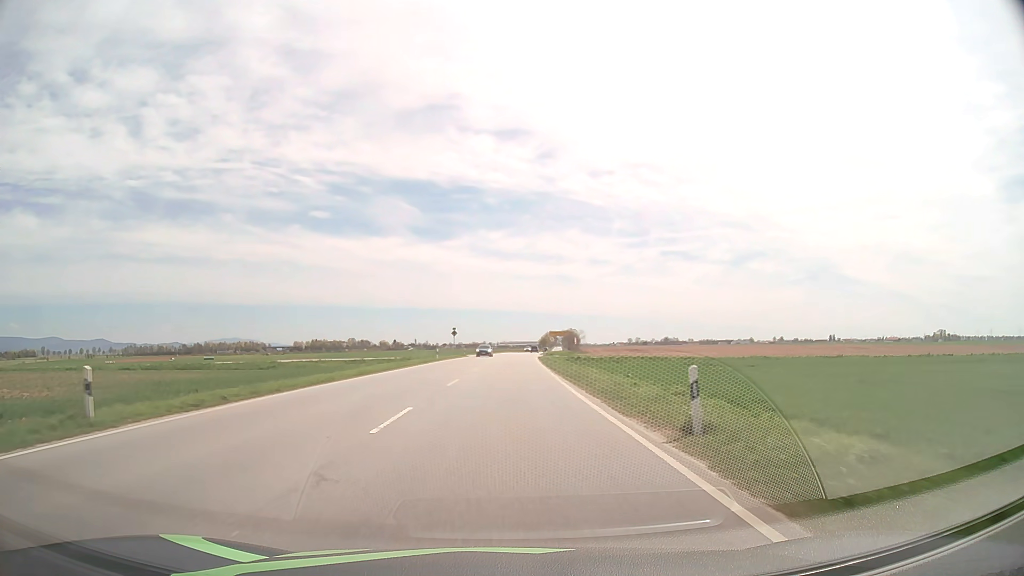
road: primary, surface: asphalt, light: Day
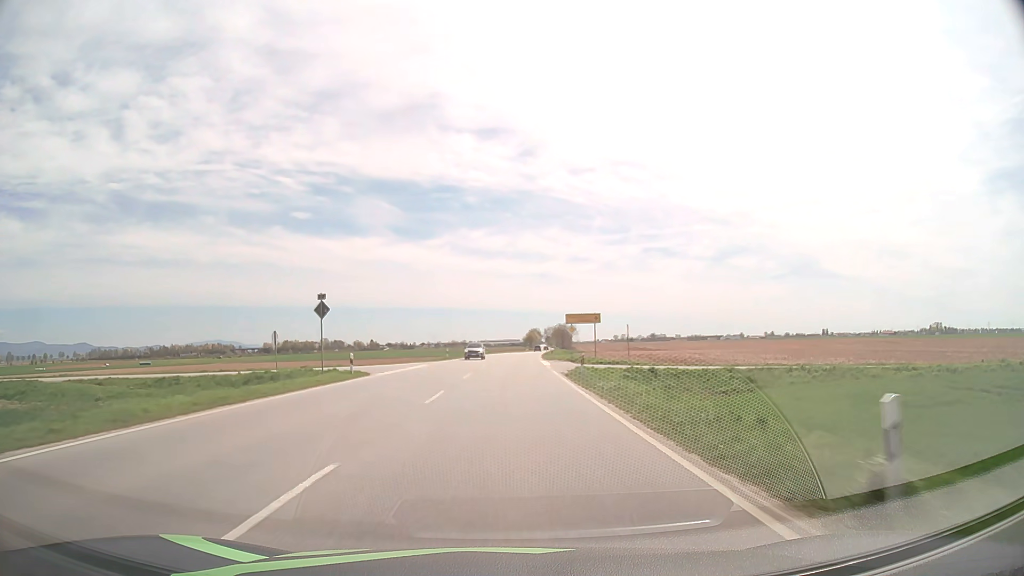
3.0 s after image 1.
(+0.7, +55.0) m; +2°
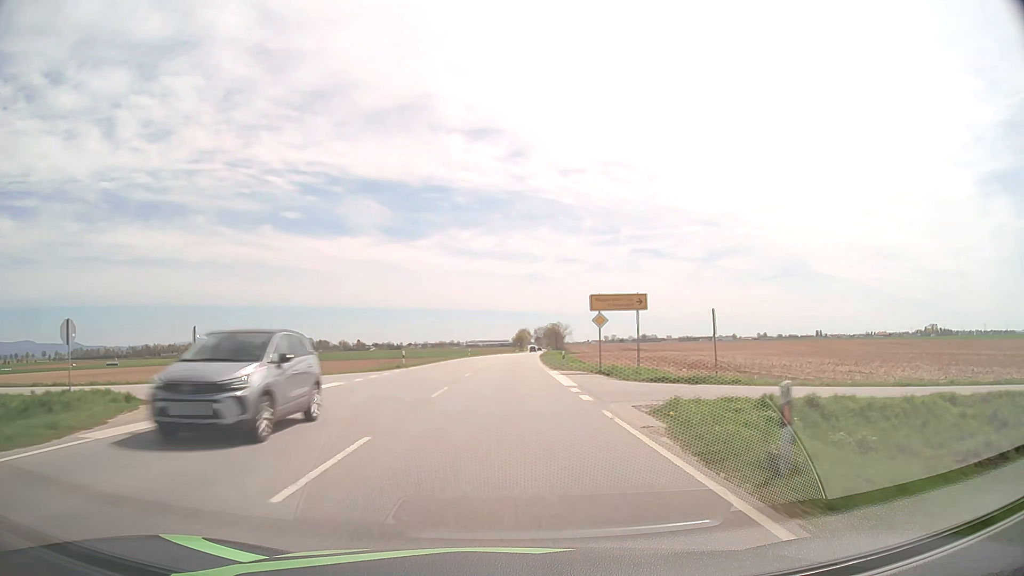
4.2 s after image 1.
(+0.2, +21.8) m; +1°
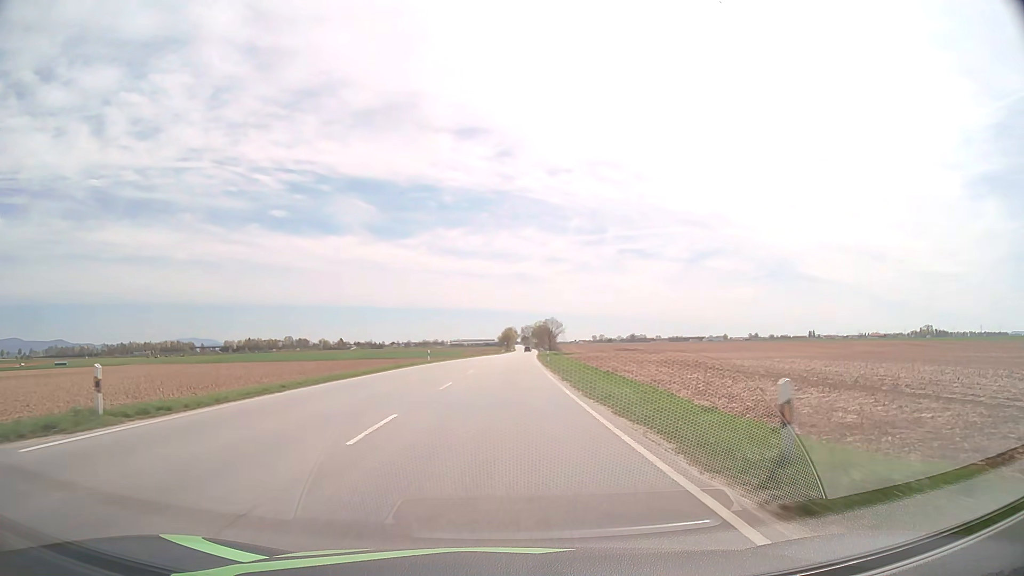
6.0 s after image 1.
(+0.3, +32.6) m; +1°
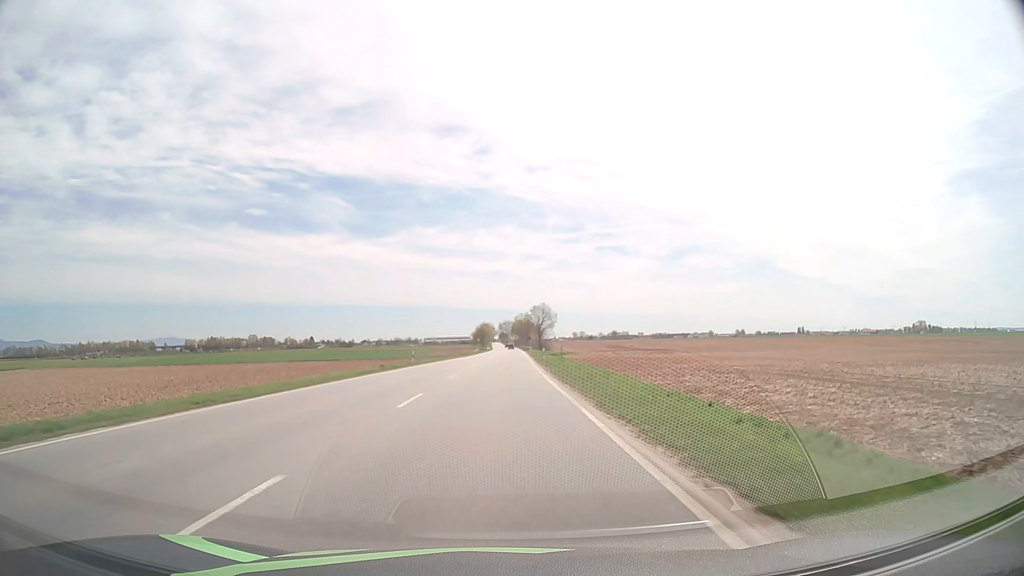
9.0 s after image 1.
(+1.0, +54.7) m; +2°
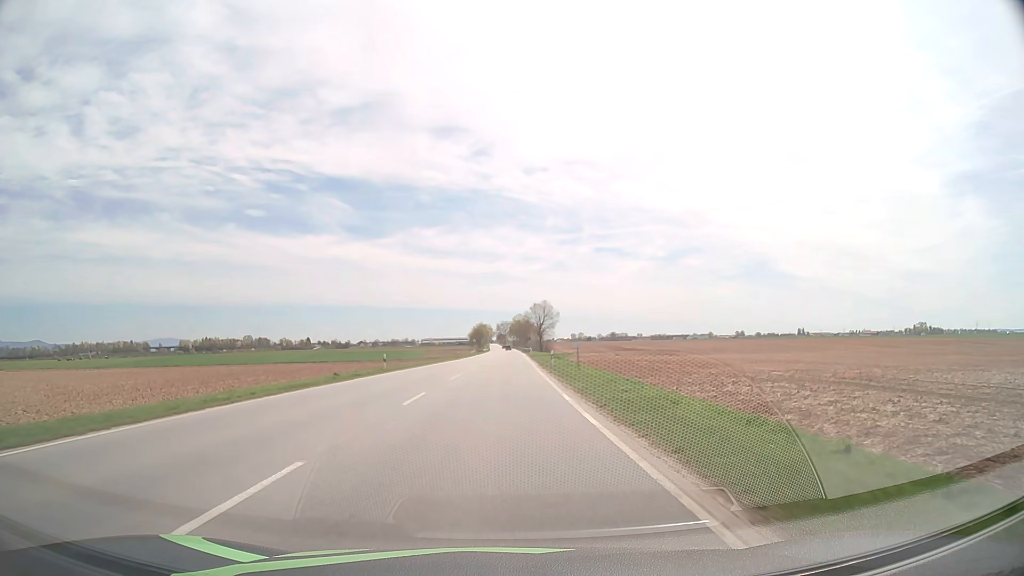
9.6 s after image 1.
(0.0, +11.0) m; 0°
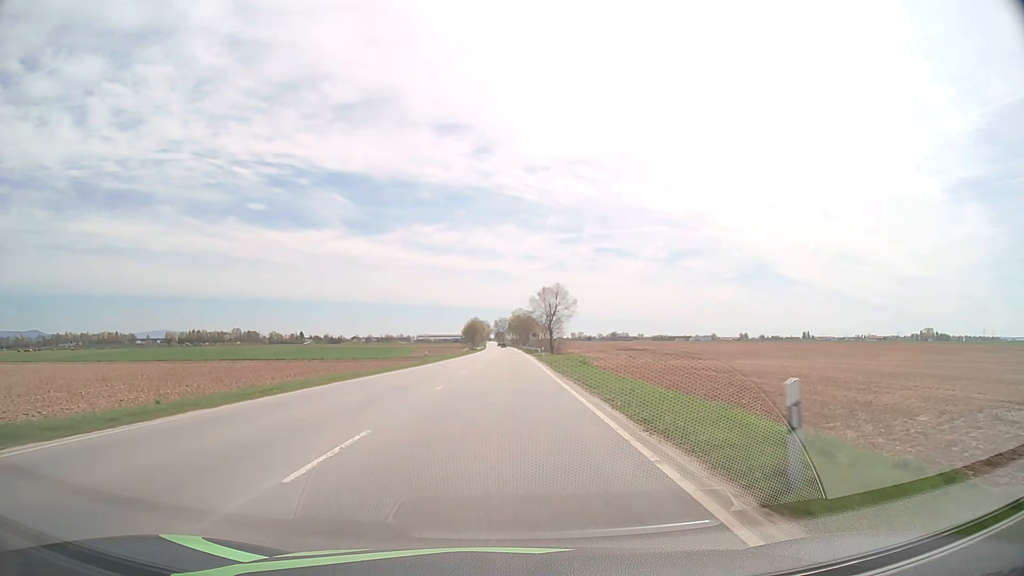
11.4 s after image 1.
(0.0, +33.2) m; 0°
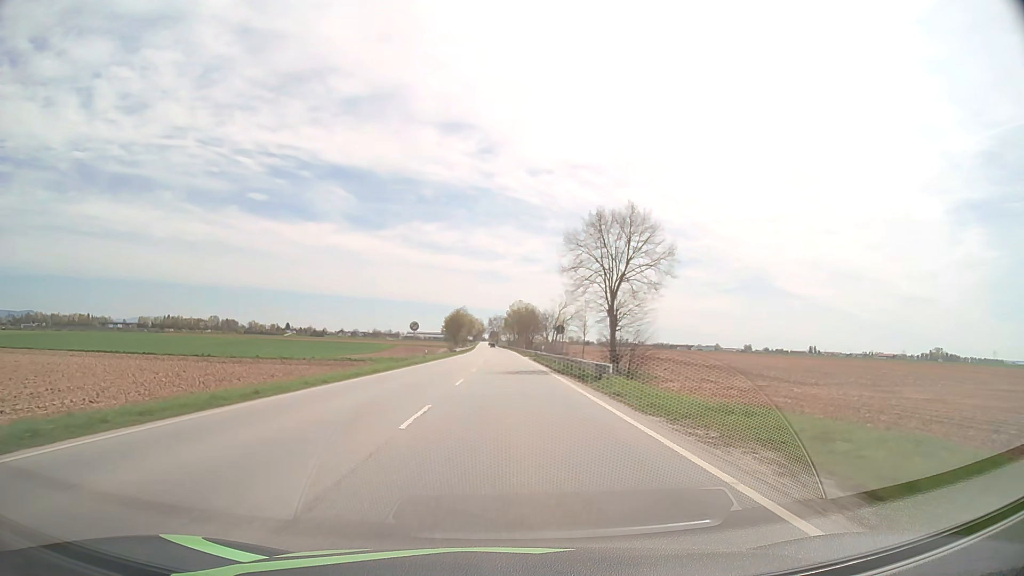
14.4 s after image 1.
(0.0, +55.8) m; 0°
(0, +10) (0, +20) (0, +30) (0, +40) (0, +50) (0, +60) (0, +70) (0, +80) (0, +90) (0, +100) m
